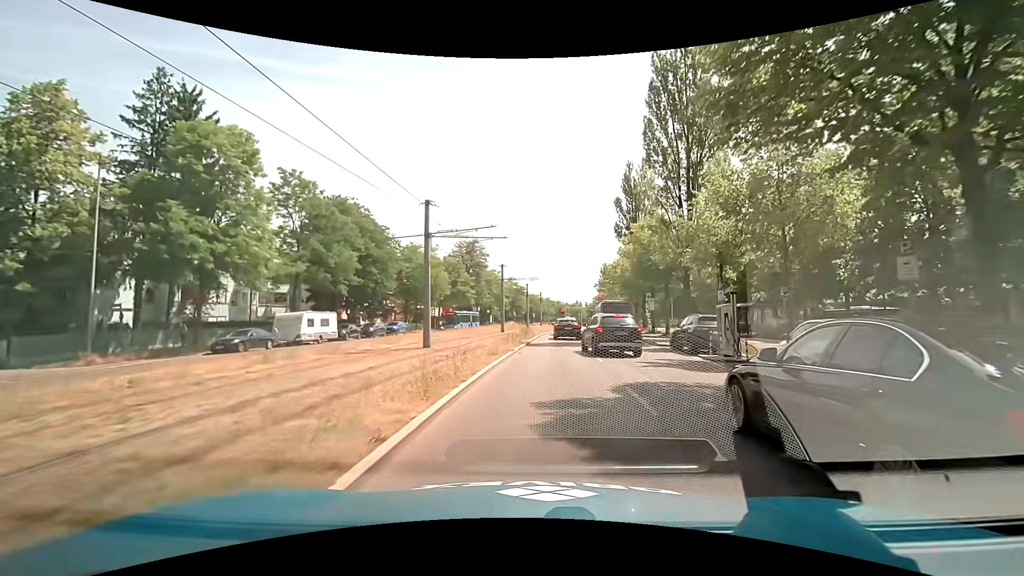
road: secondary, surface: asphalt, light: Day
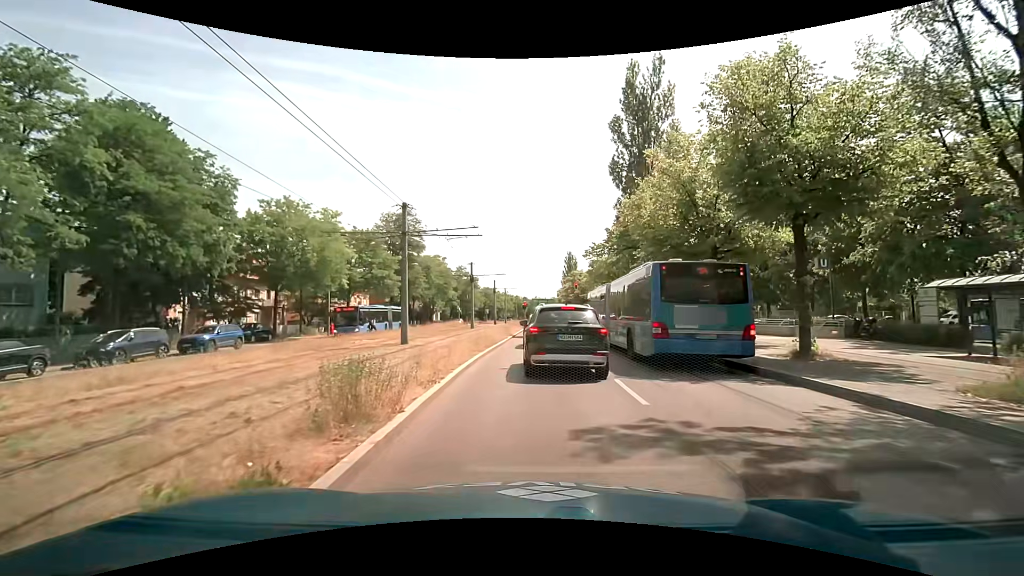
(+1.3, +25.9) m; +5°
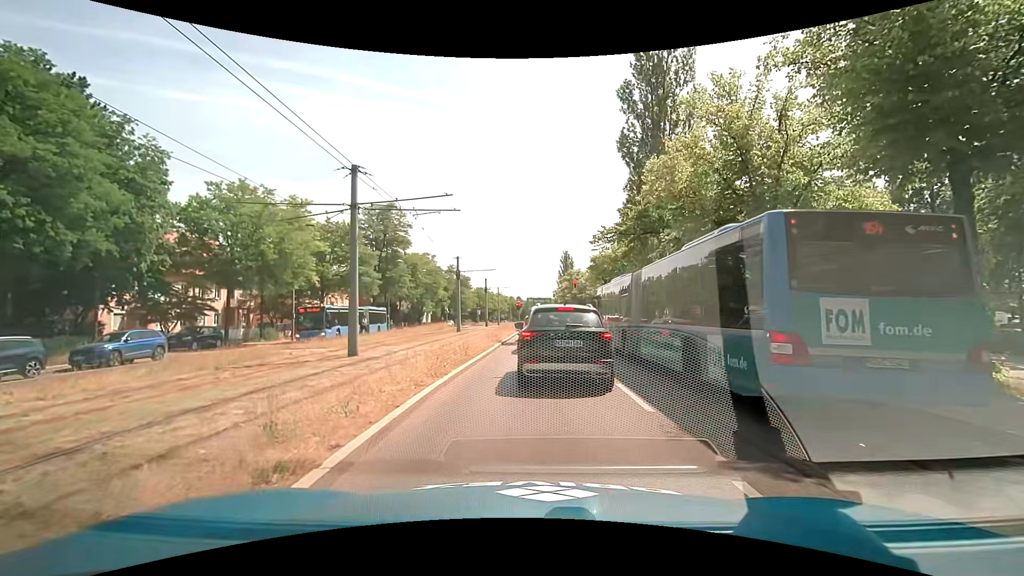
(0.0, +6.2) m; 0°
